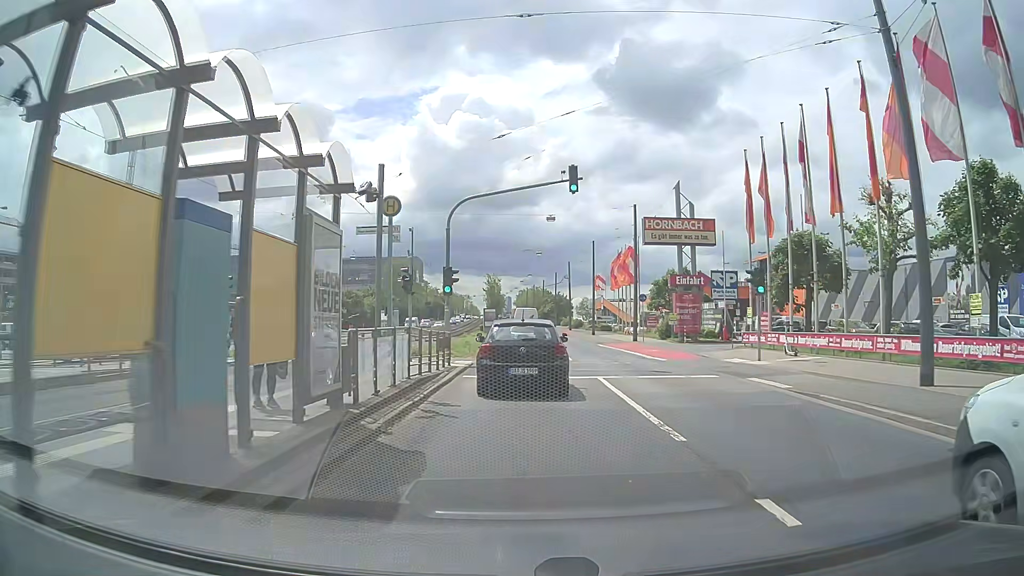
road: primary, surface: asphalt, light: Day
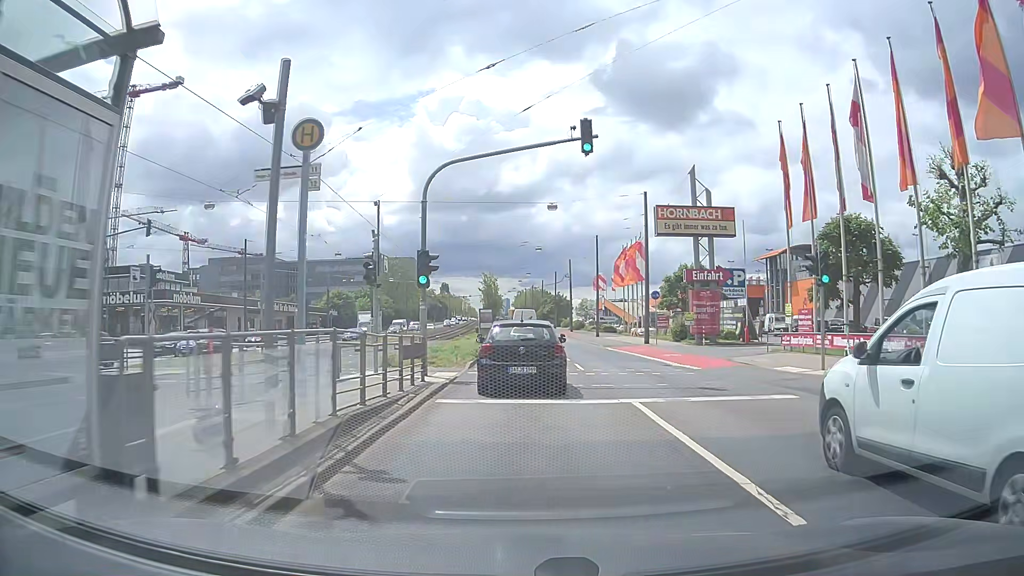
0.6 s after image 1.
(0.0, +5.4) m; -1°
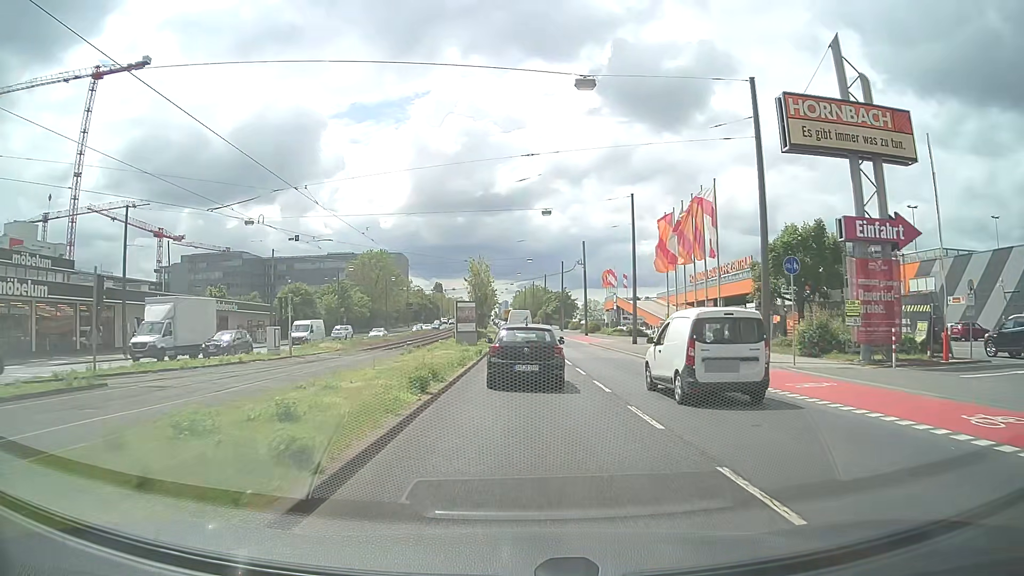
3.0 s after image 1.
(+0.4, +23.4) m; 0°
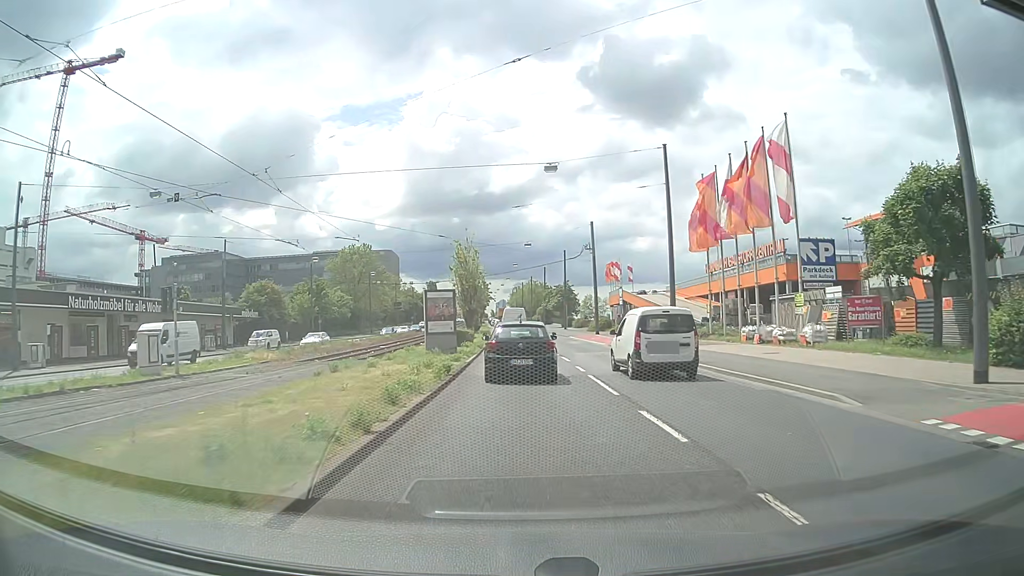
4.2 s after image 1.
(+0.2, +12.7) m; +1°
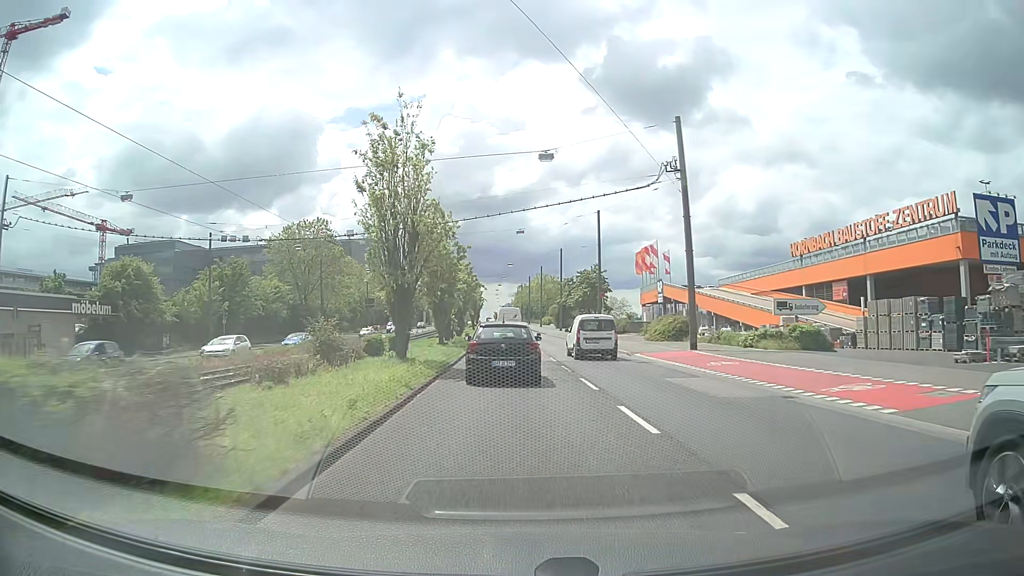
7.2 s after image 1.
(0.0, +34.0) m; 0°
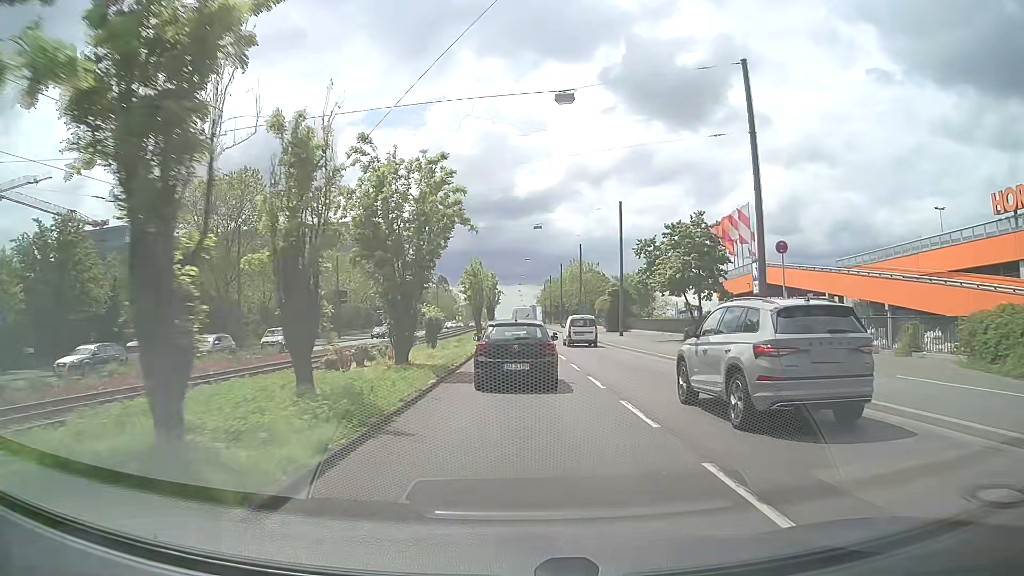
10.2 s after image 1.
(-0.8, +34.4) m; -2°
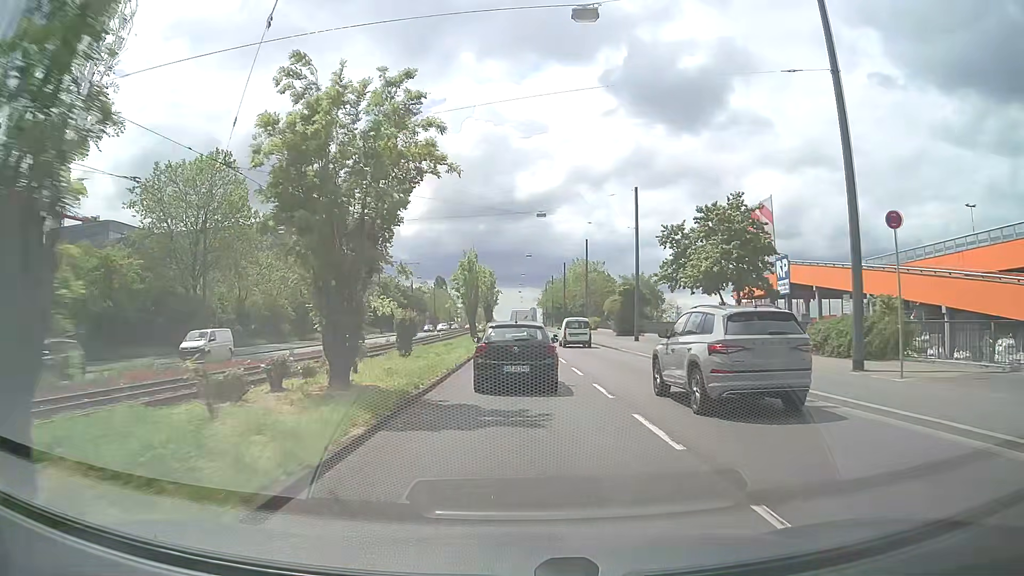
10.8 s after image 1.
(-0.1, +6.9) m; -1°
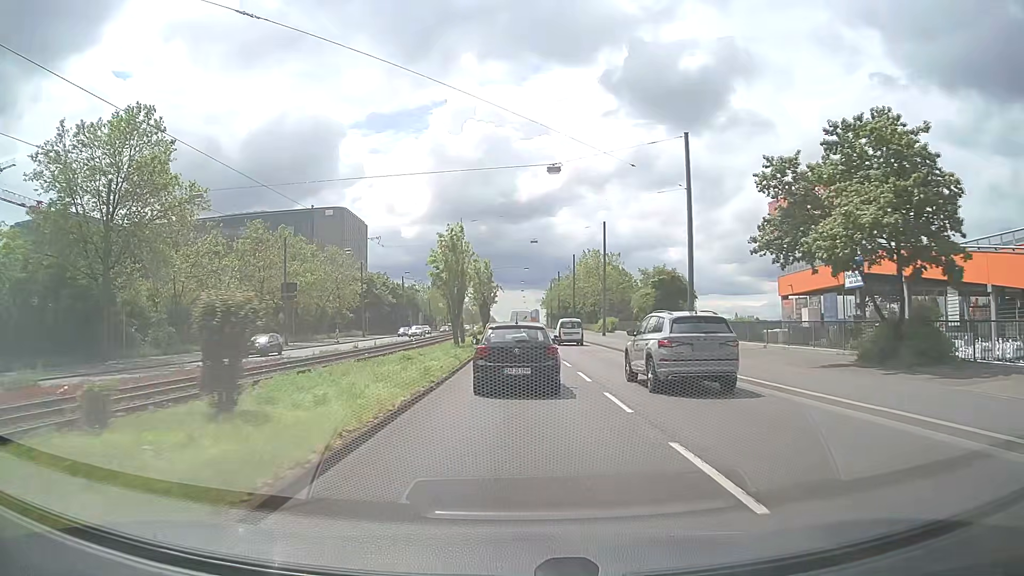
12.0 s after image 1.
(0.0, +14.2) m; 0°
(0, +10) (0, +20) (0, +30) (-1, +40) (-1, +50) (-1, +60) (-1, +70) (-1, +80) (-1, +90) (-1, +100) m
